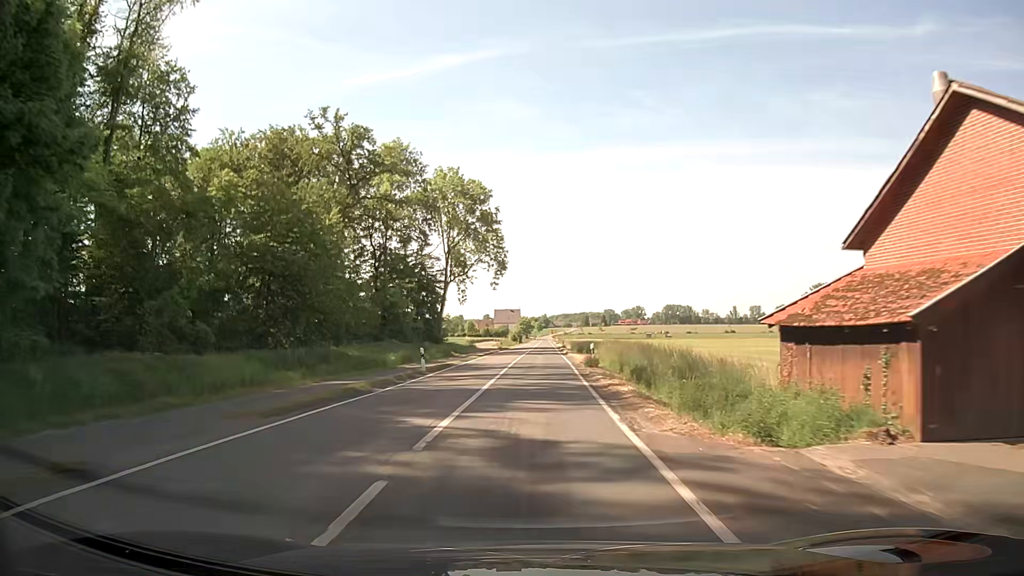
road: secondary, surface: asphalt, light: Day
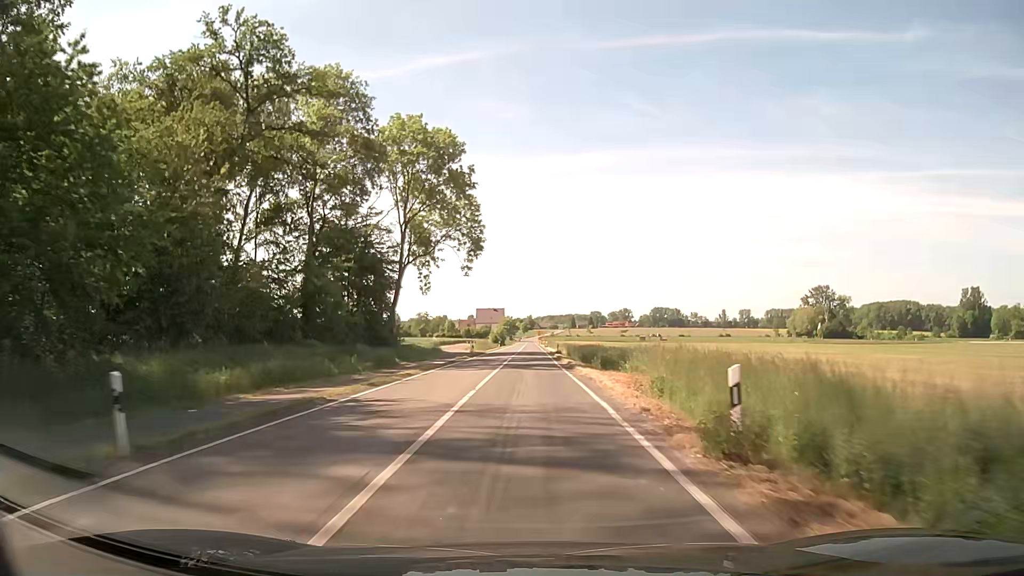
(+0.6, +21.6) m; +2°
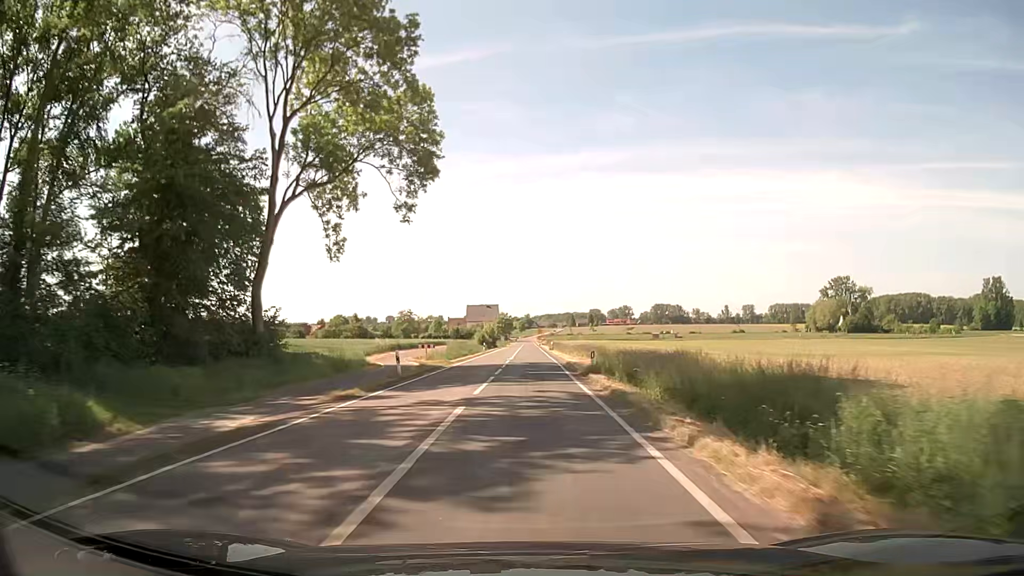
(+0.1, +32.4) m; 0°
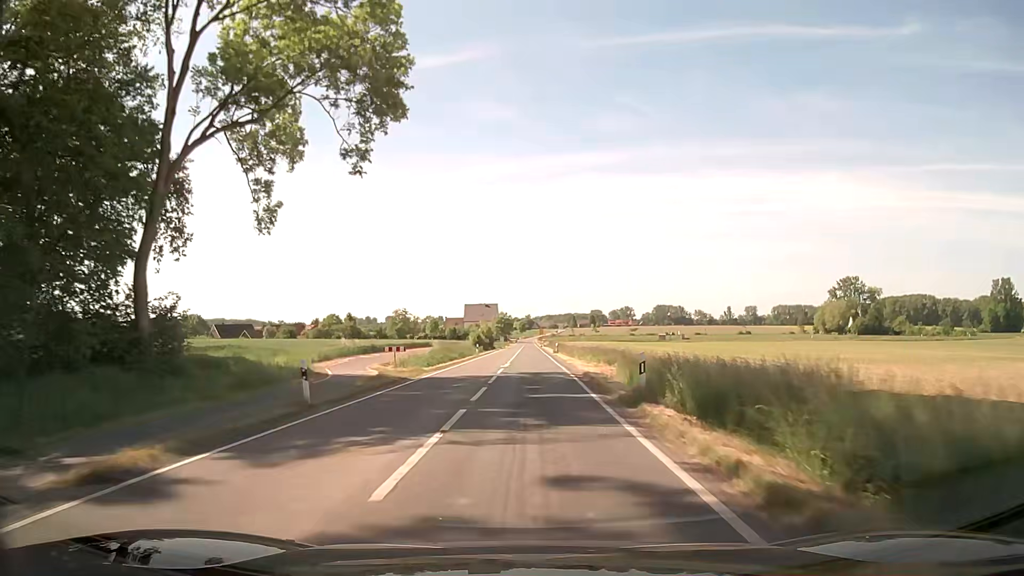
(0.0, +10.8) m; 0°
